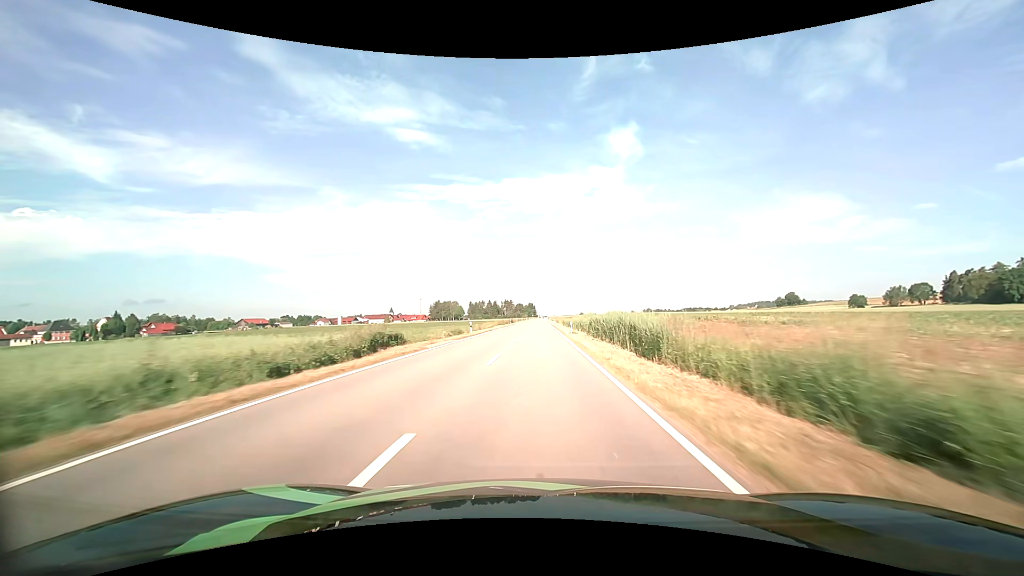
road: tertiary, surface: asphalt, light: Day
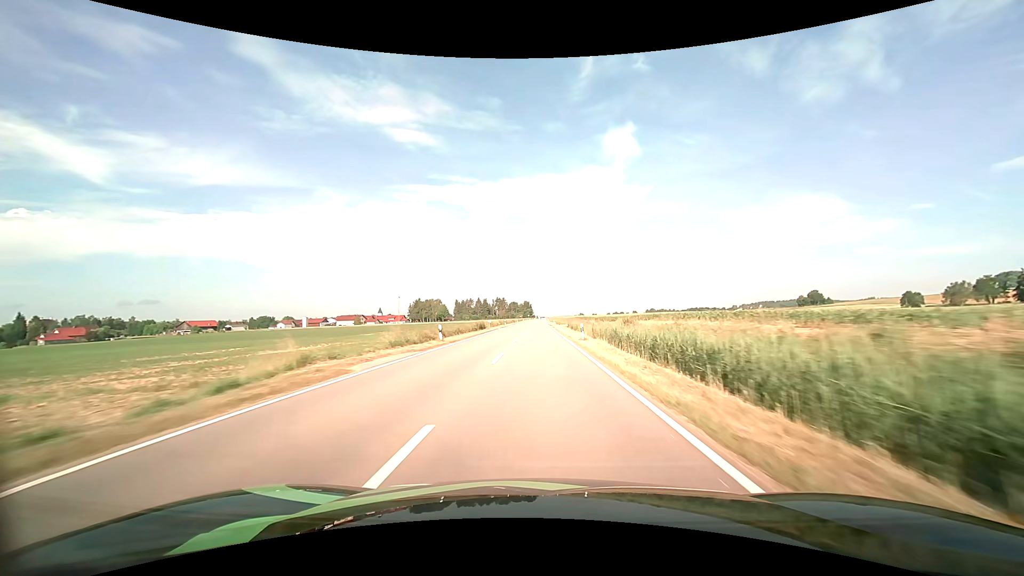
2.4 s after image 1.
(+0.2, +61.9) m; 0°
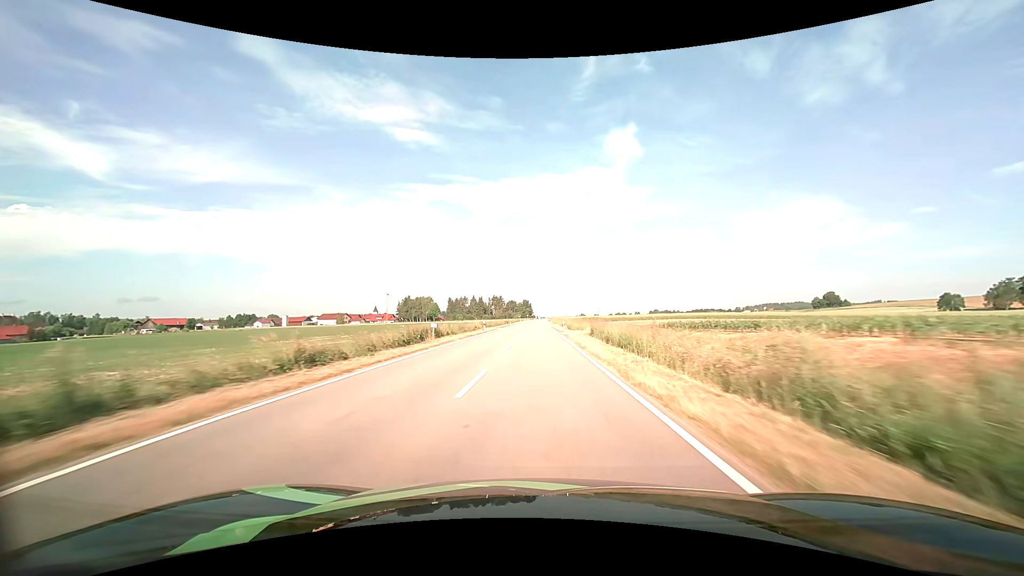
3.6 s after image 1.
(0.0, +30.9) m; 0°
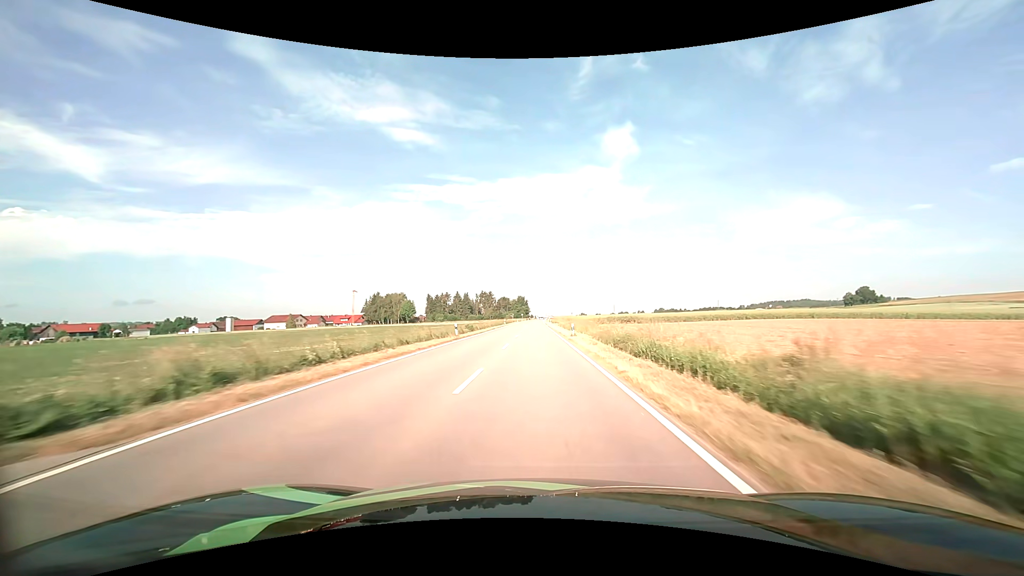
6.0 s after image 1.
(+0.1, +61.8) m; 0°
(0, +10) (0, +20) (0, +30) (0, +40) (0, +50) (0, +60) (0, +70) (0, +80) (0, +90) (-1, +100) m
